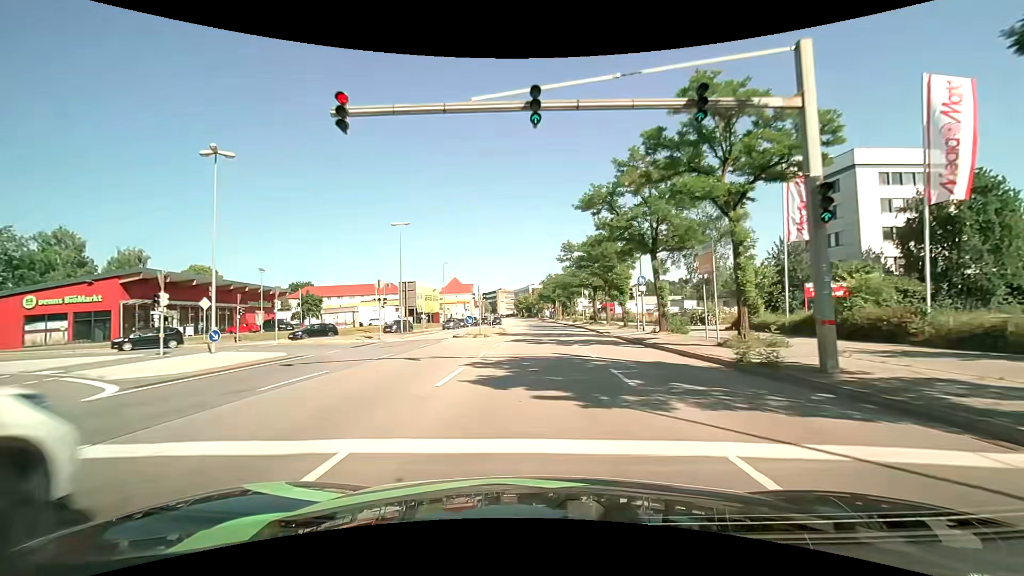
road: primary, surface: asphalt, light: Day
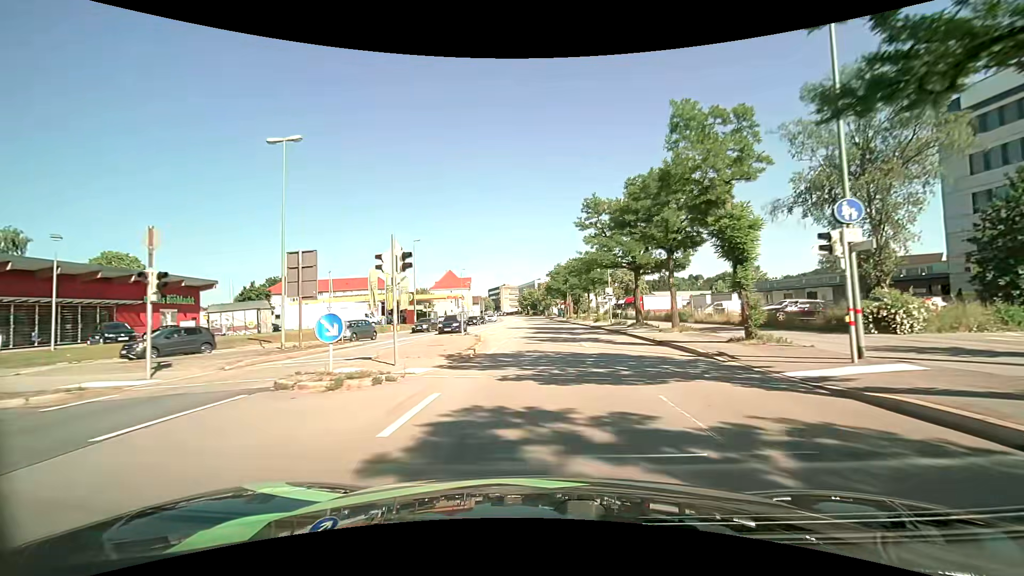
(-0.1, +22.3) m; 0°
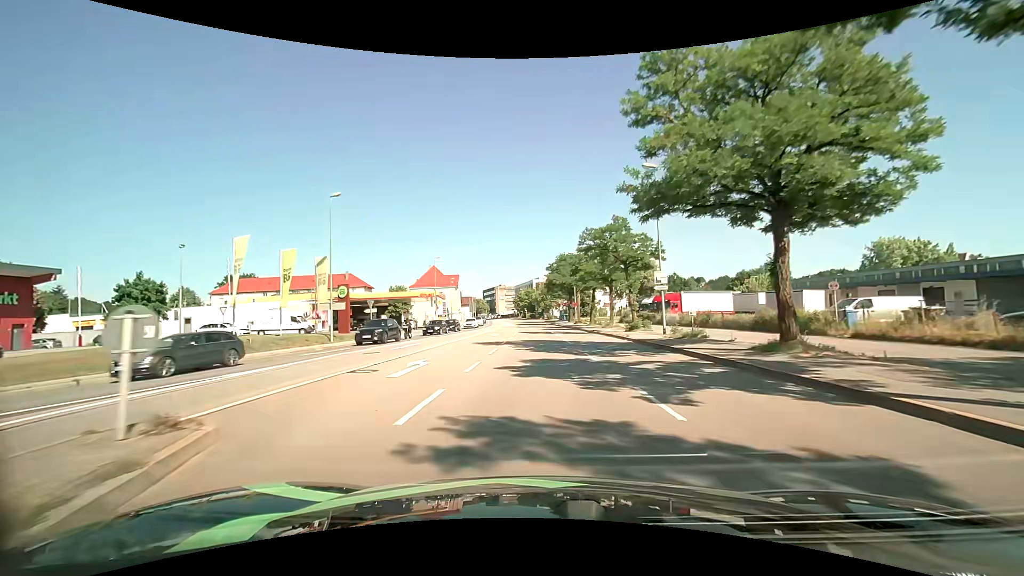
(-0.1, +22.6) m; 0°
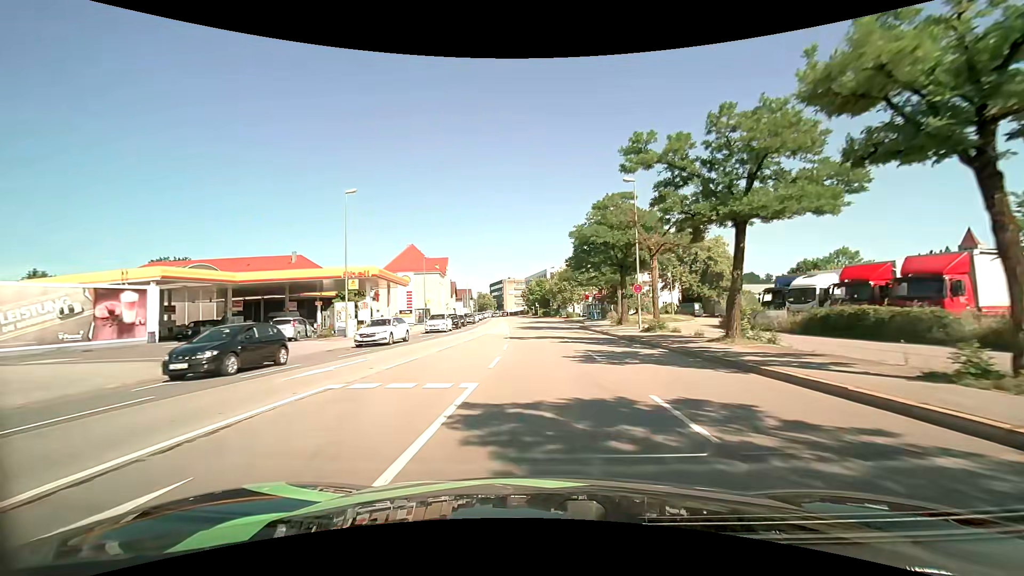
(-0.4, +37.2) m; -1°
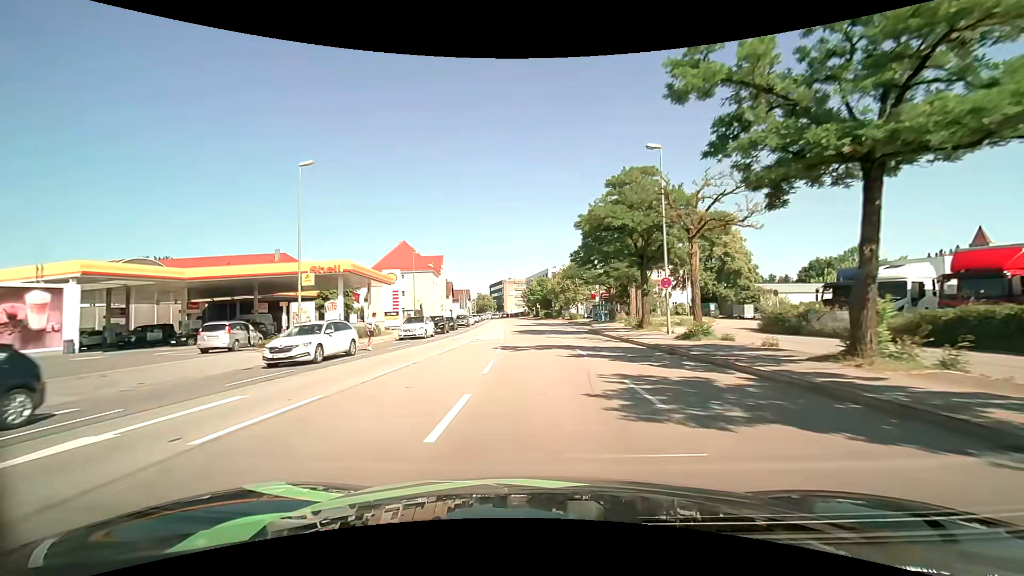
(0.0, +6.9) m; 0°
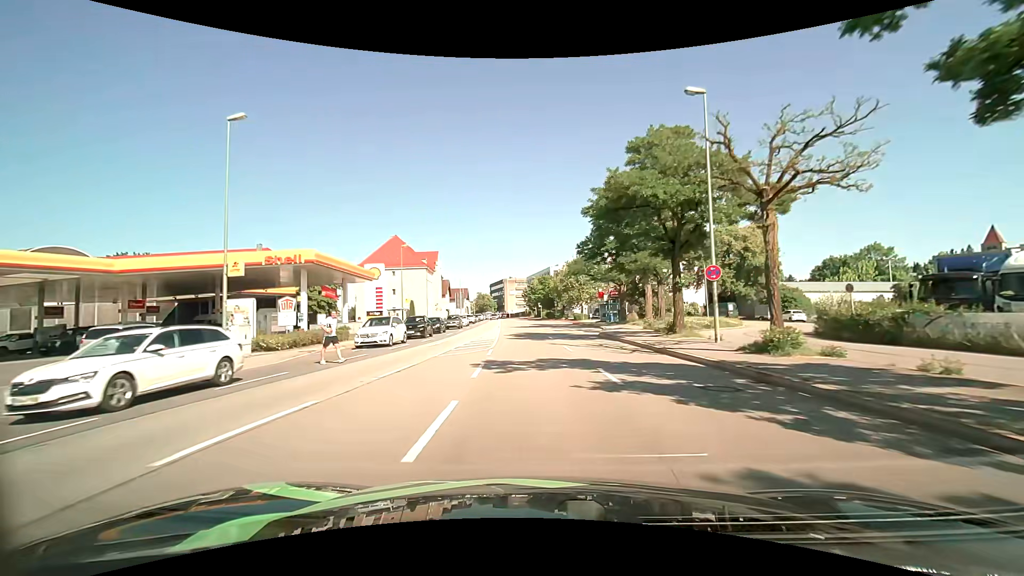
(-0.1, +6.7) m; 0°
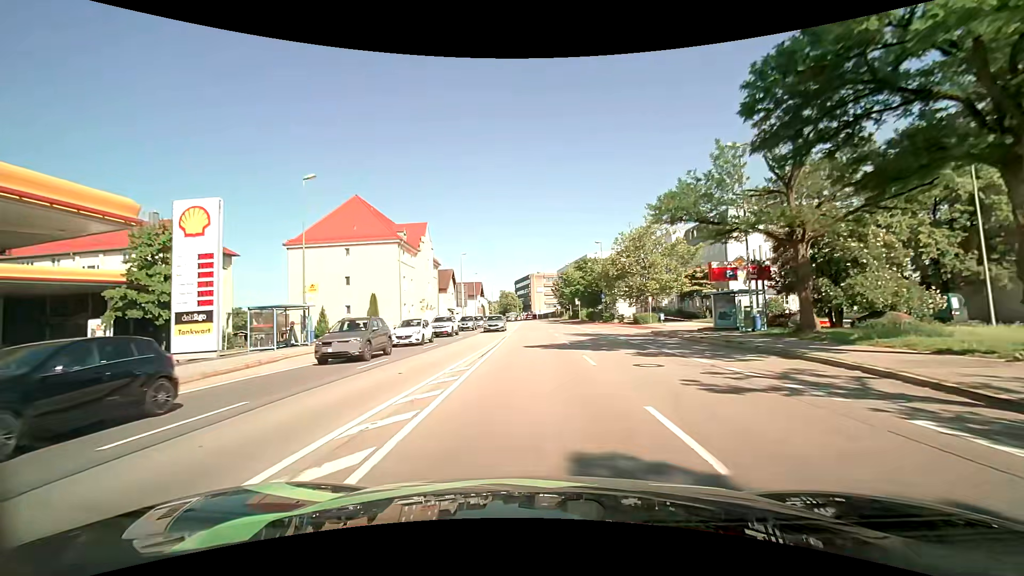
(-1.0, +32.0) m; -3°
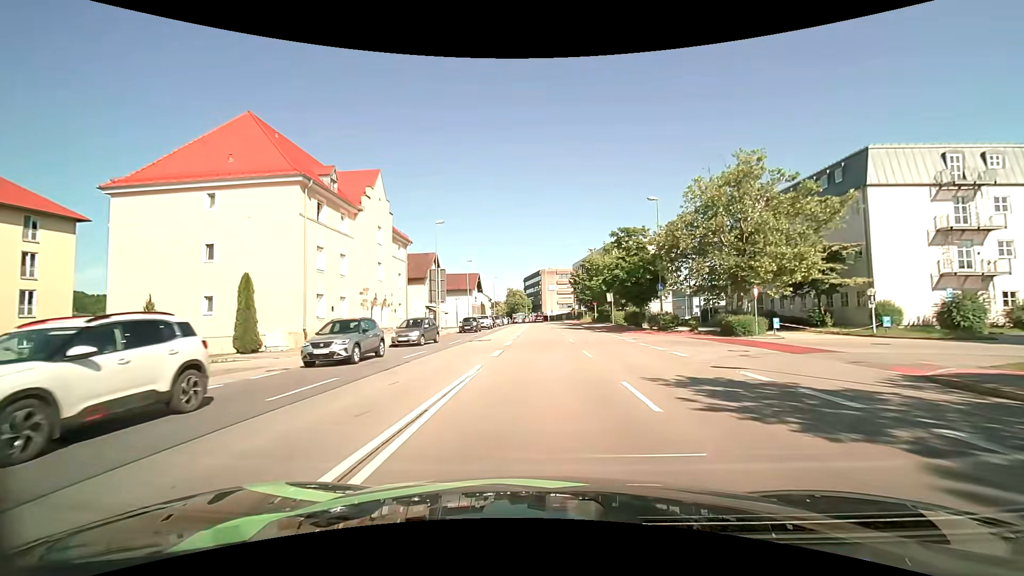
(-0.5, +24.0) m; -2°
